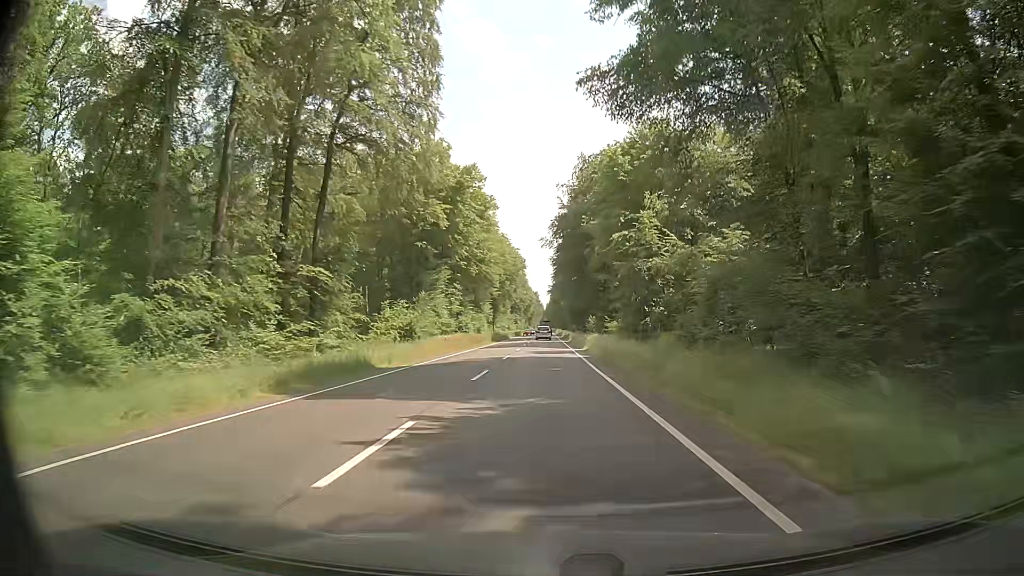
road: primary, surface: asphalt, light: Day
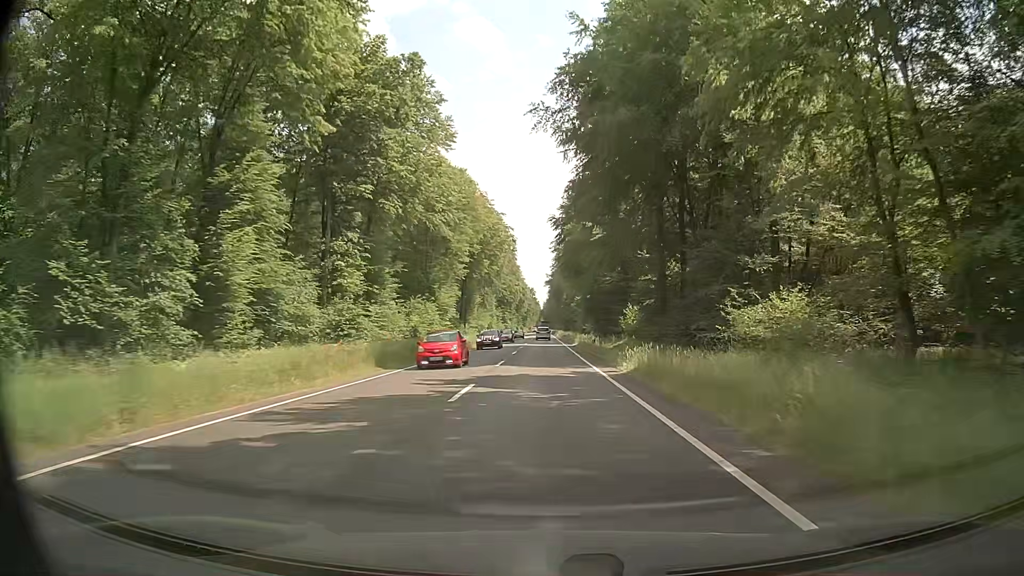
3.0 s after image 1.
(+0.2, +53.9) m; +1°
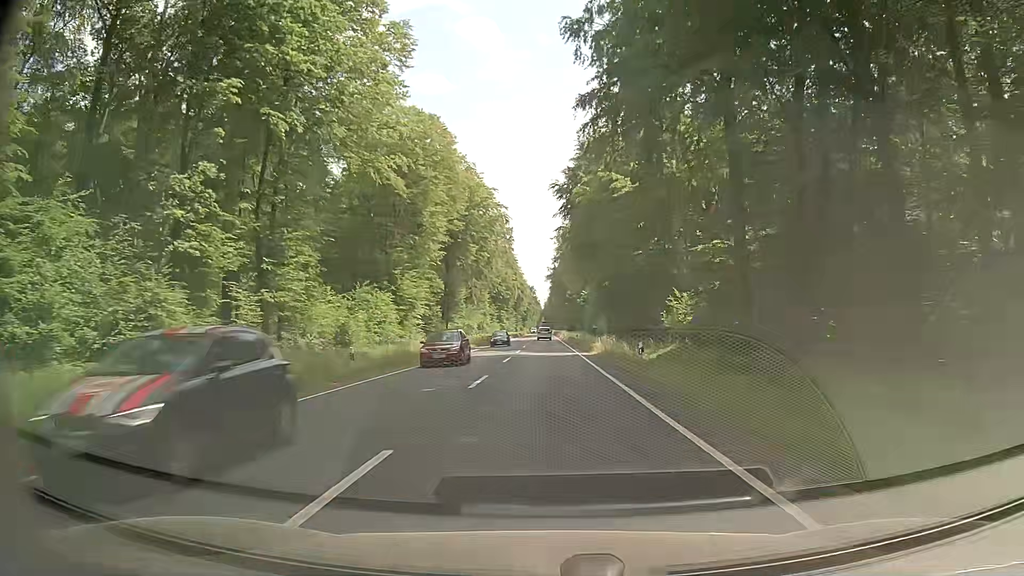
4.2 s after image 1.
(-0.1, +21.5) m; 0°
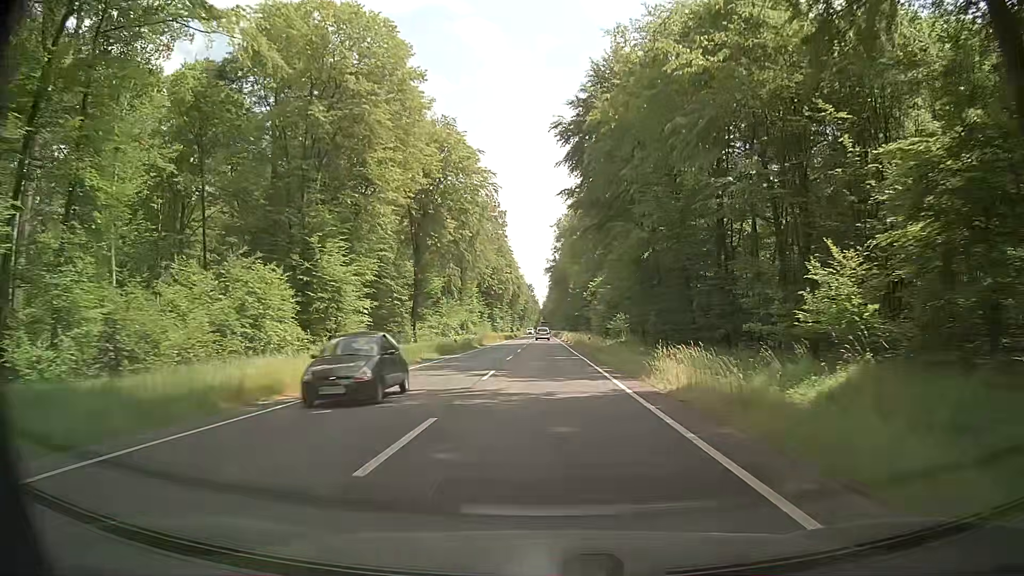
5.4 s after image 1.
(-0.1, +21.5) m; 0°
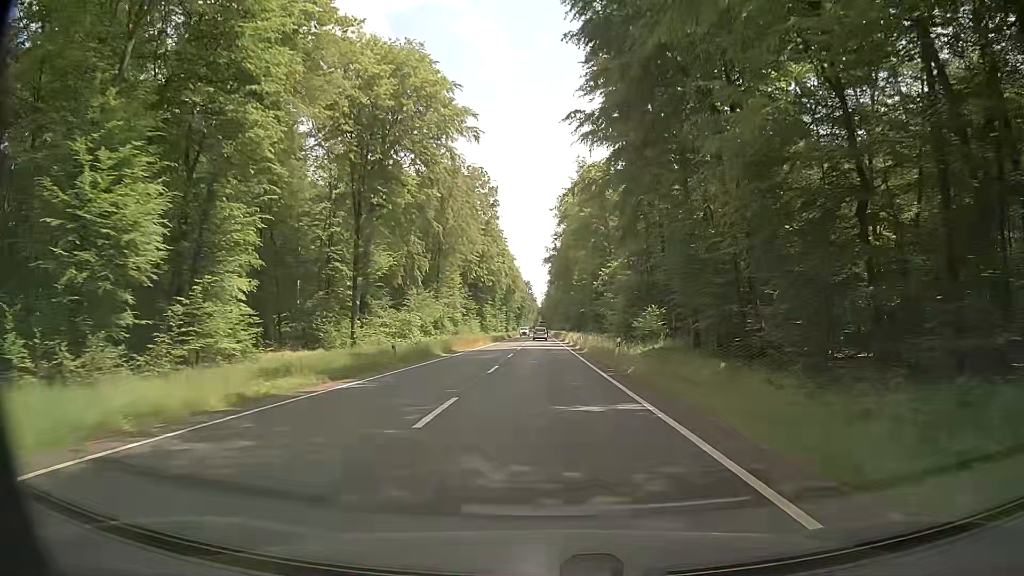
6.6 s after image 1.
(-0.1, +21.5) m; -1°
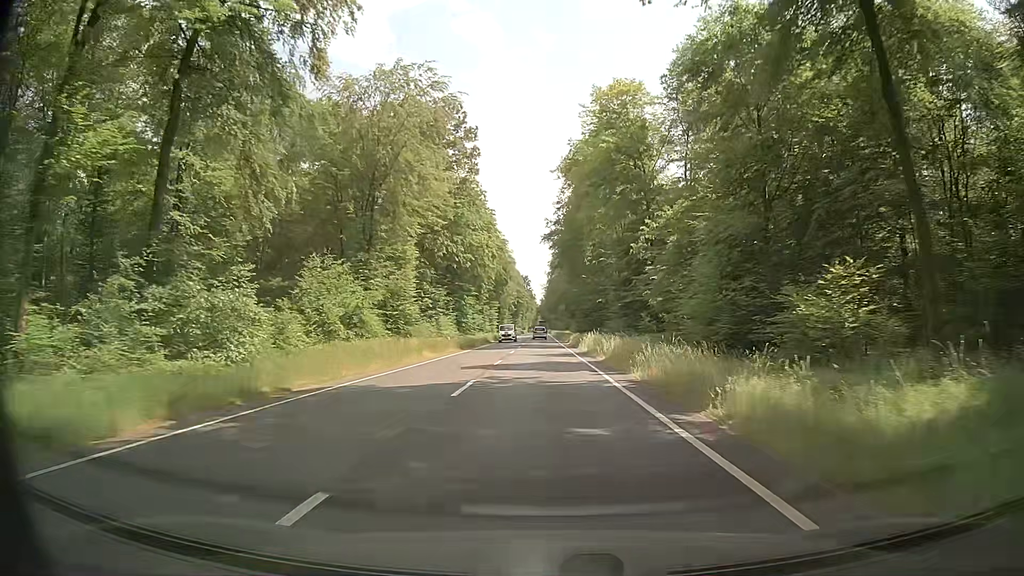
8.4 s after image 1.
(+0.2, +32.1) m; 0°
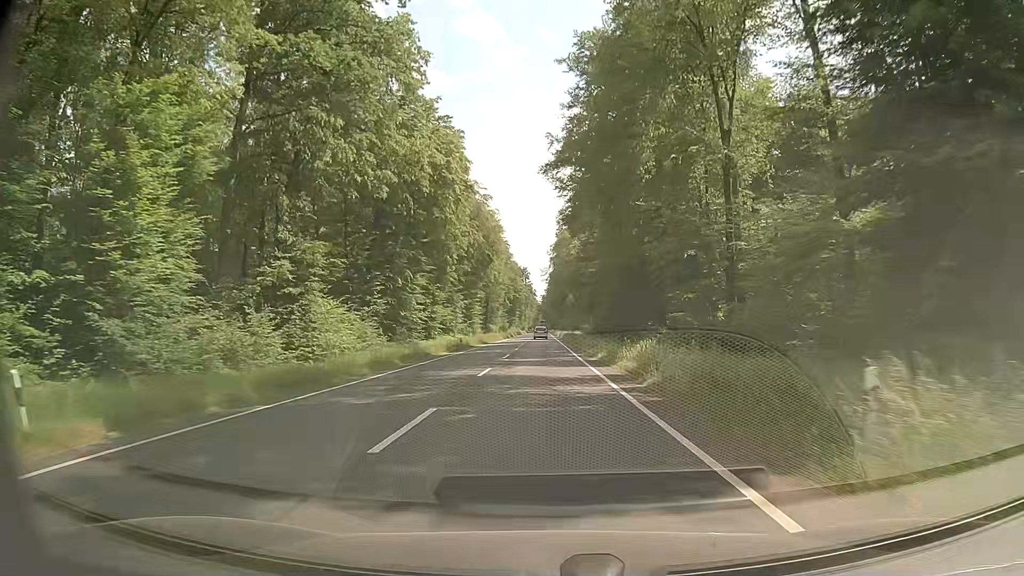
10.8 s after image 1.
(0.0, +42.7) m; 0°
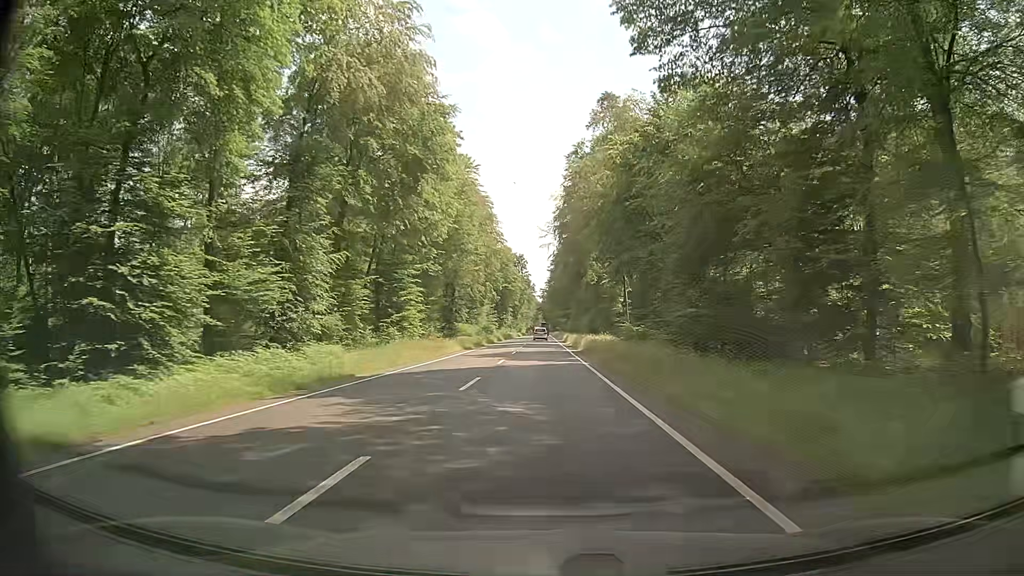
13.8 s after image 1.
(+0.2, +53.1) m; 0°
(0, +10) (0, +20) (0, +30) (0, +40) (0, +50) (0, +60) (0, +70) (+1, +80) (+1, +90) (+1, +100) m
